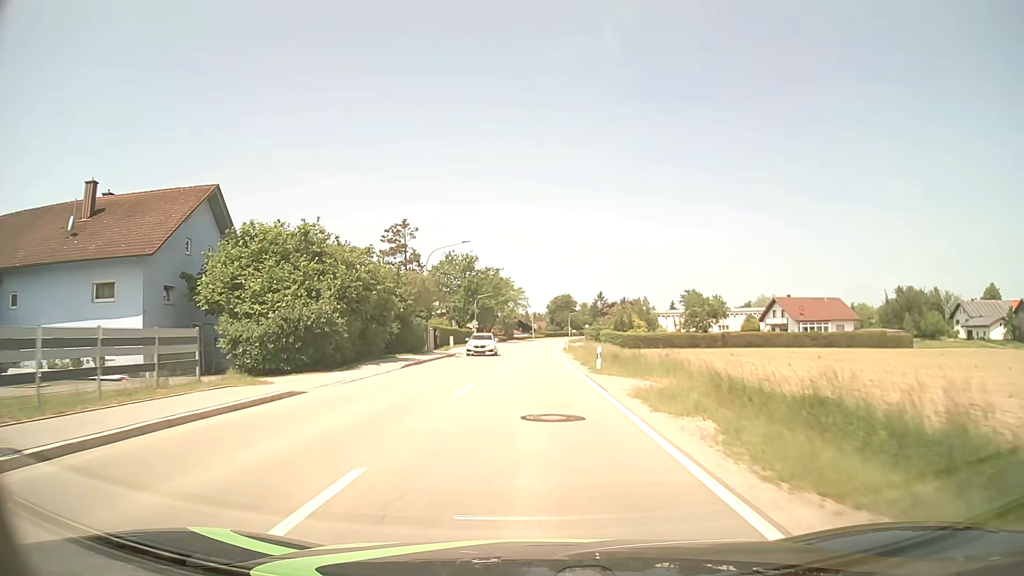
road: tertiary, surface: asphalt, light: Day
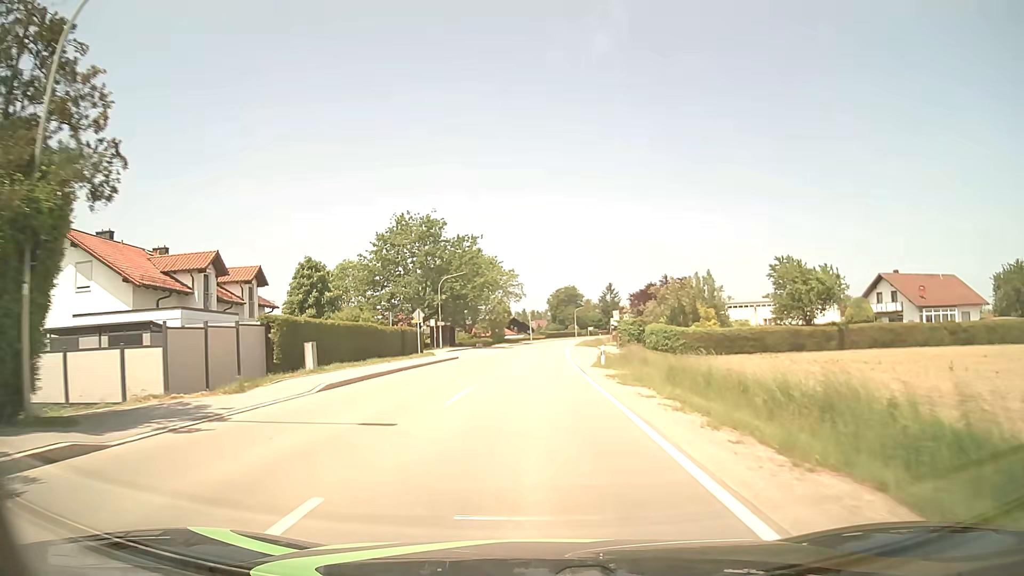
(-0.1, +36.8) m; 0°
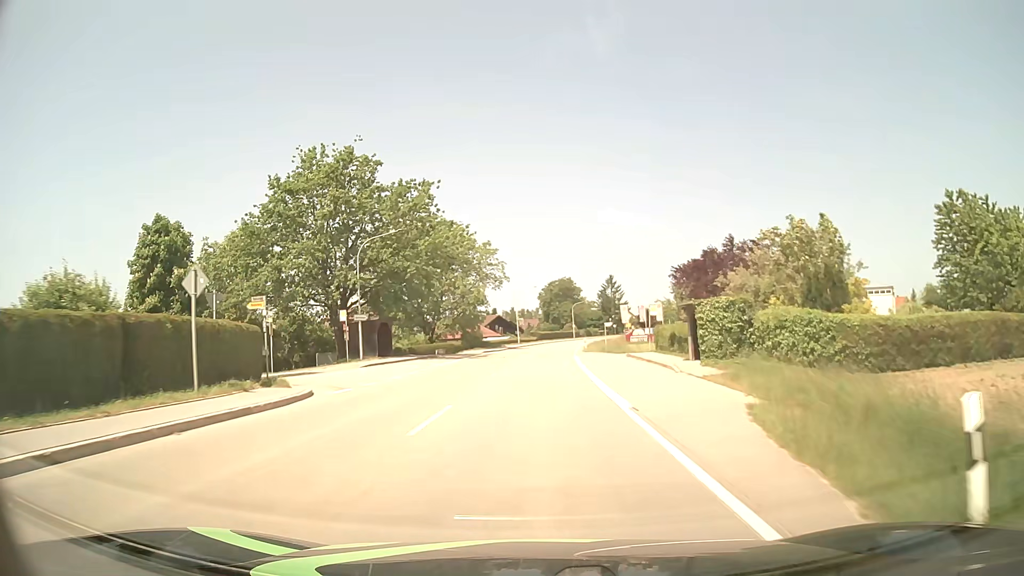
(+0.2, +27.5) m; +1°
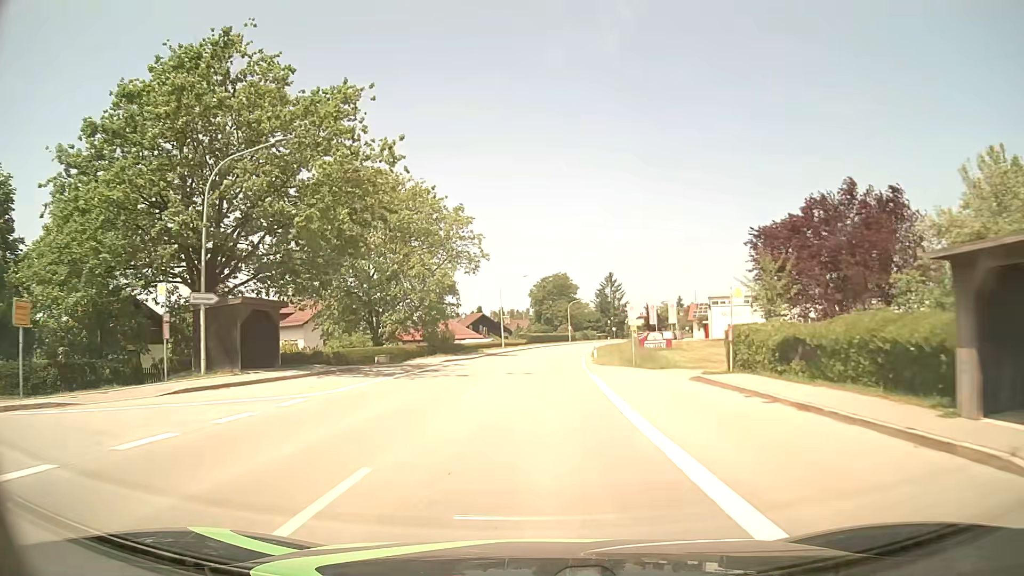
(+0.1, +18.3) m; +1°
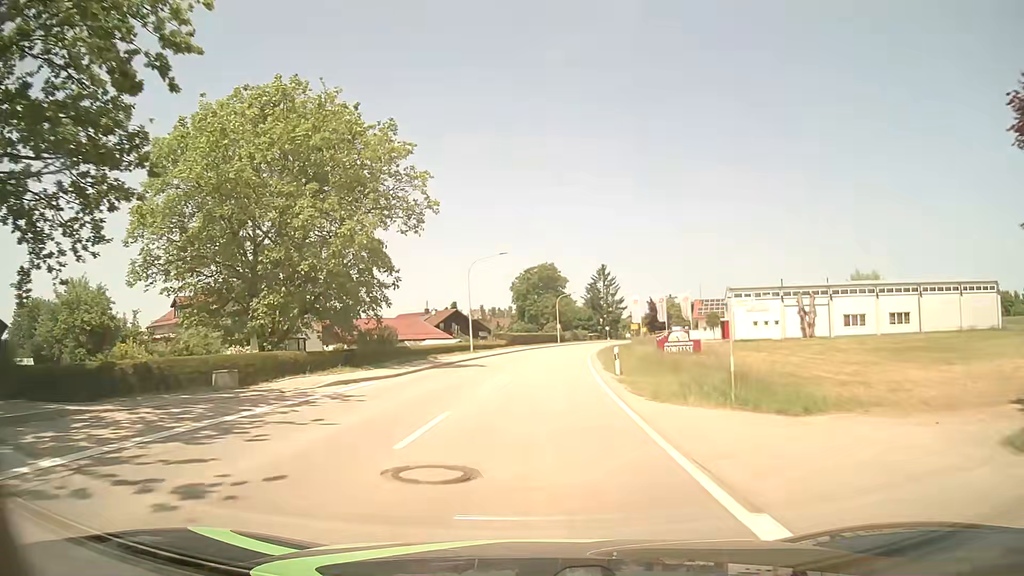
(+0.2, +18.2) m; +1°
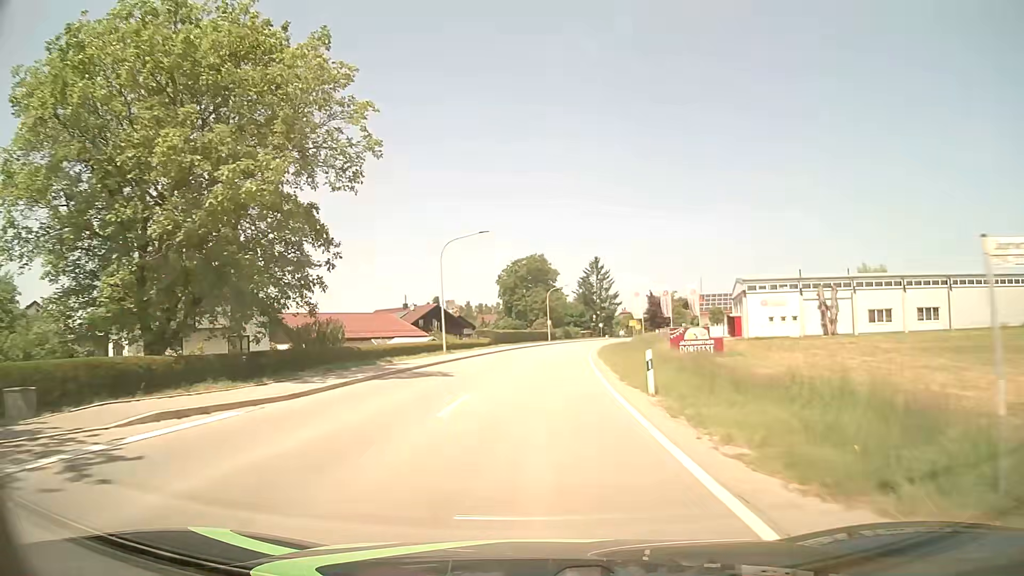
(+0.1, +9.1) m; +1°
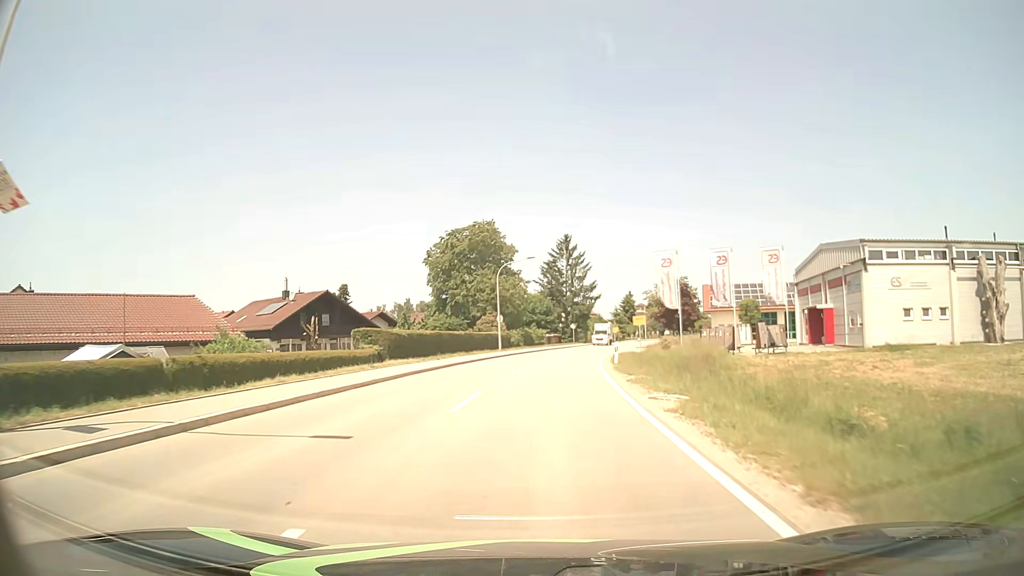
(+1.0, +33.9) m; +4°
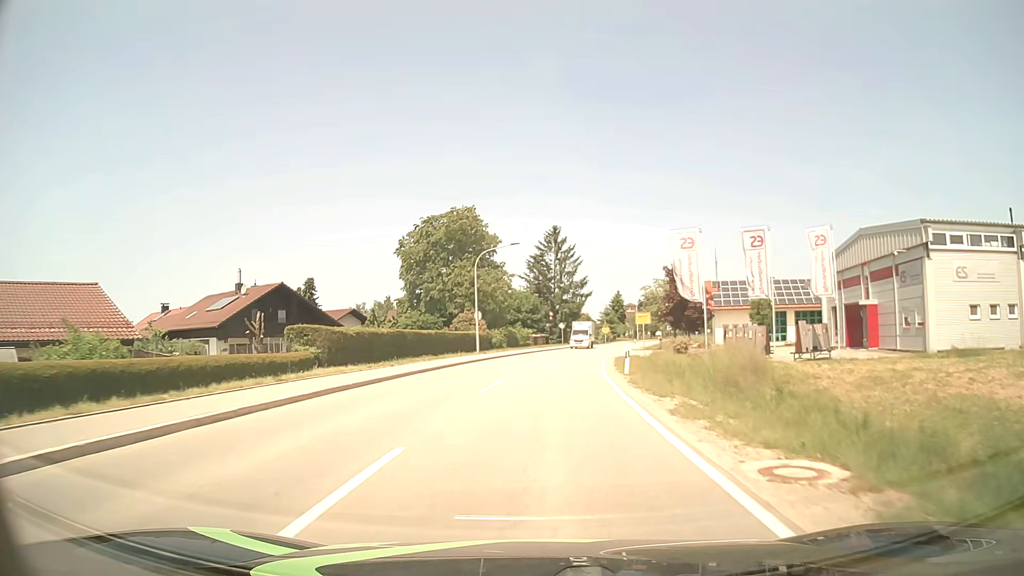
(+0.1, +8.0) m; +1°
(0, +10) (+1, +20) (+2, +30) (+3, +40) (+4, +50) (+6, +60) (+8, +69) (+10, +79) (+12, +89) (+15, +99) m
